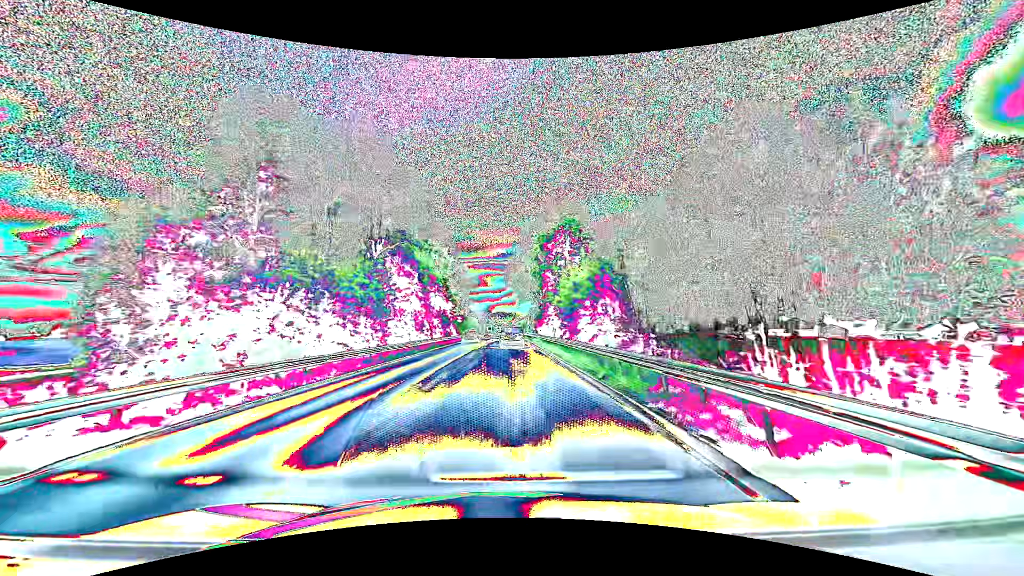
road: primary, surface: asphalt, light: Day
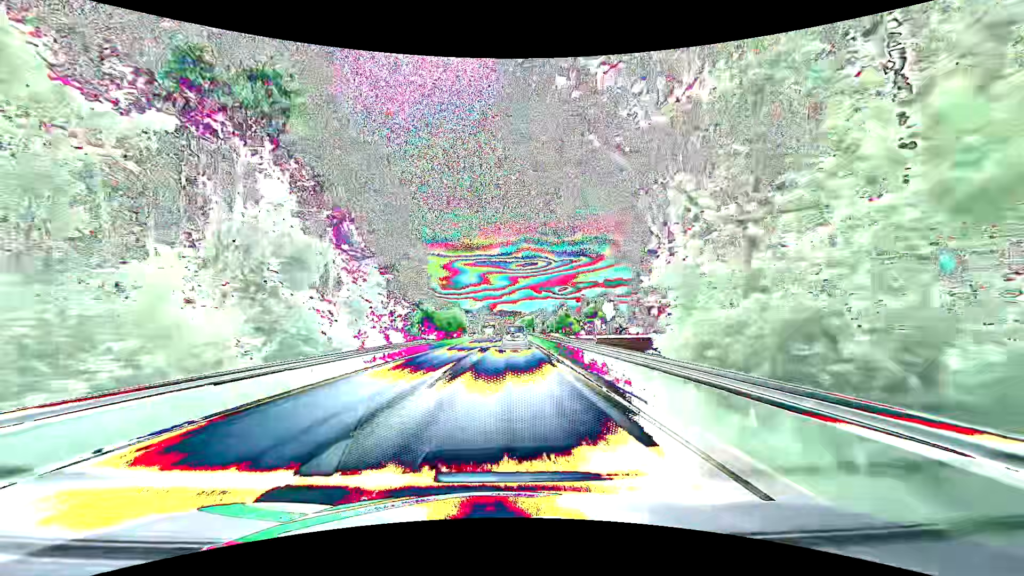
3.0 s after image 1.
(0.0, +59.7) m; 0°
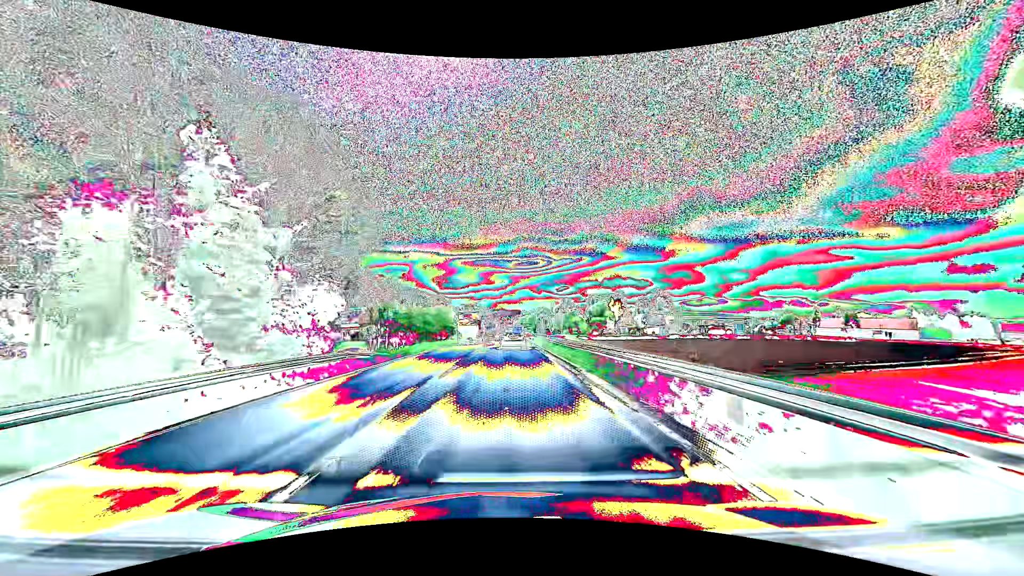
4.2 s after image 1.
(+0.1, +22.0) m; 0°
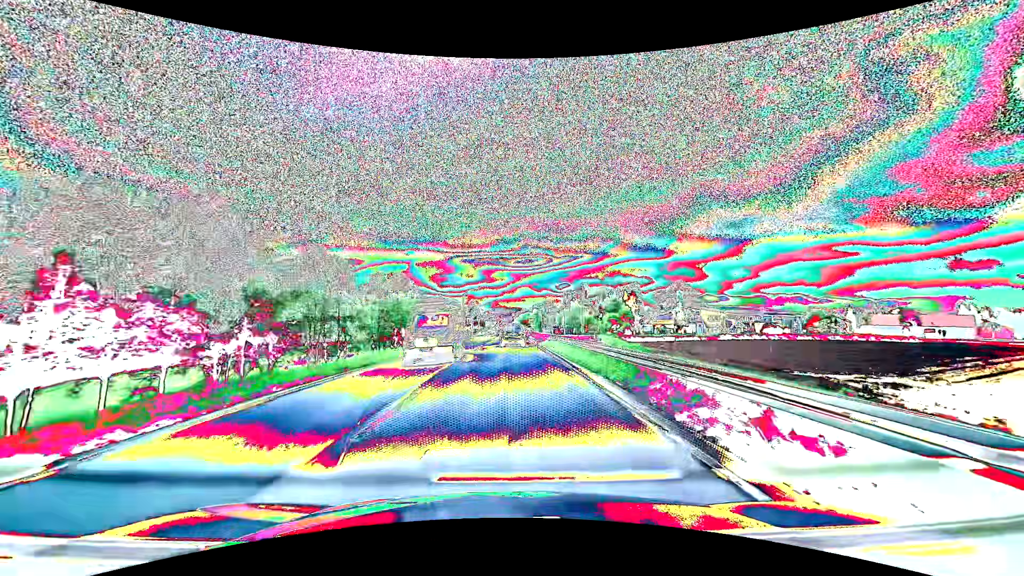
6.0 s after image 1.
(0.0, +31.0) m; 0°
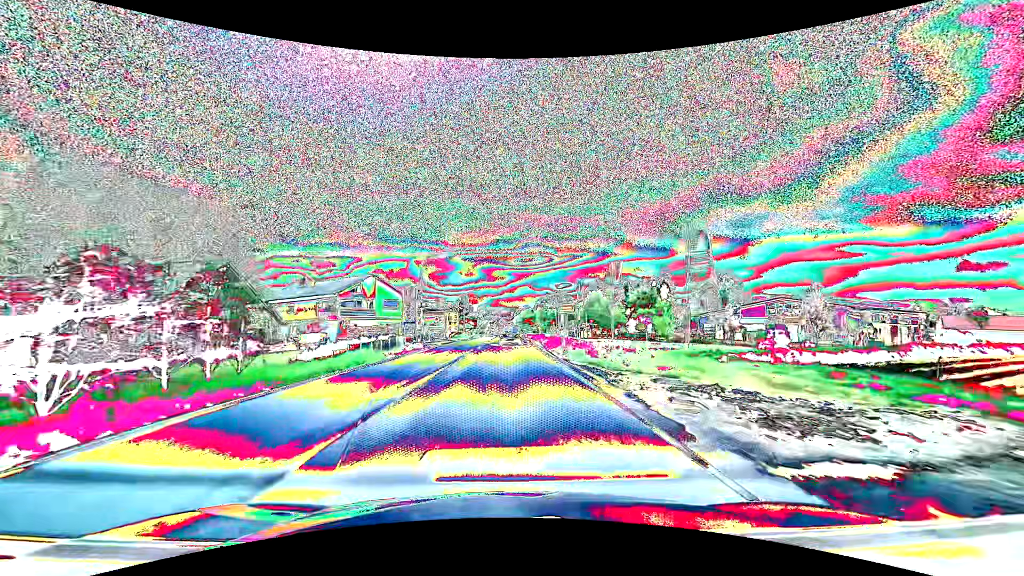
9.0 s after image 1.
(+0.1, +46.4) m; 0°
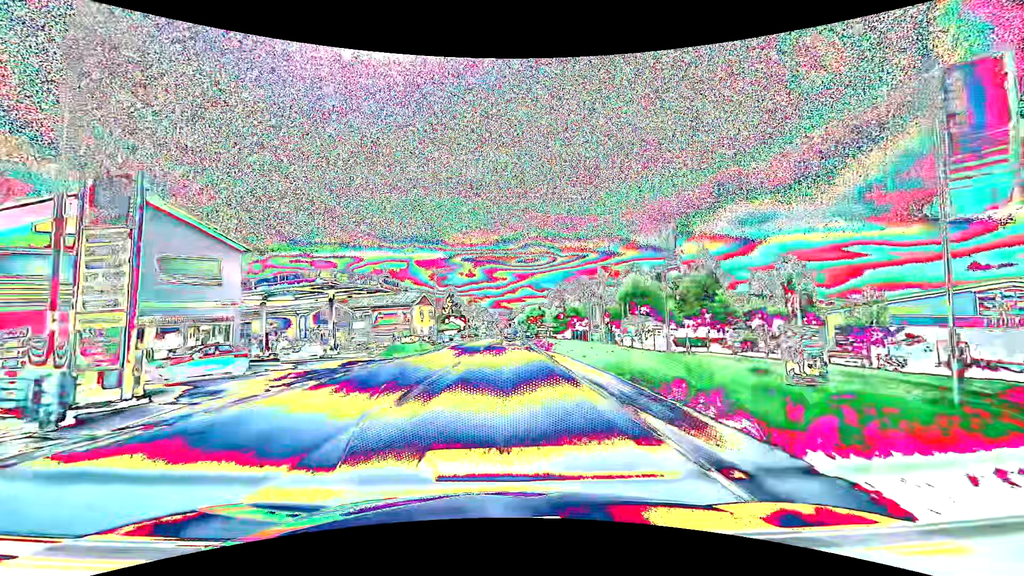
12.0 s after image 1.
(-0.2, +41.0) m; 0°
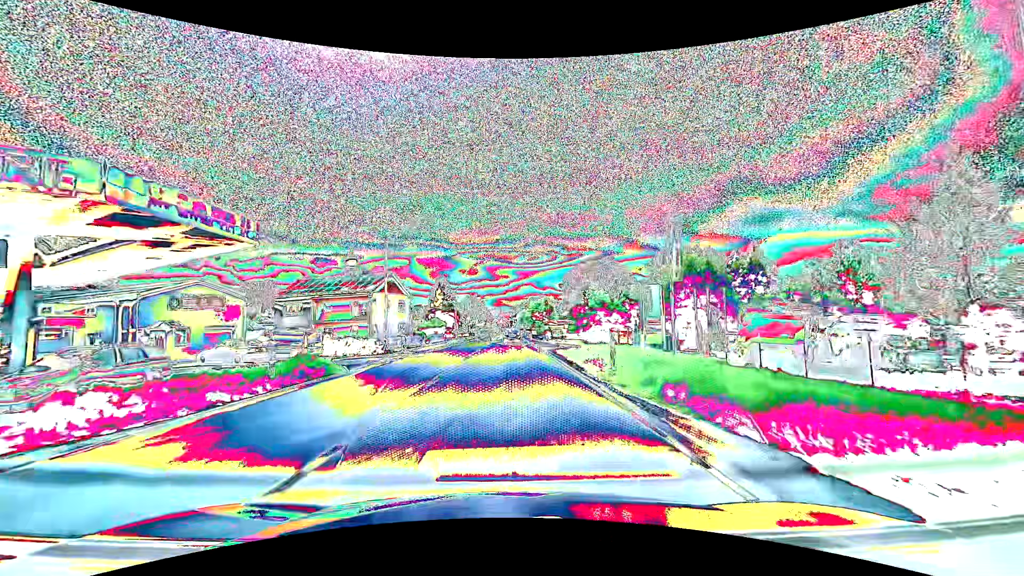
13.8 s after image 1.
(0.0, +24.0) m; 0°
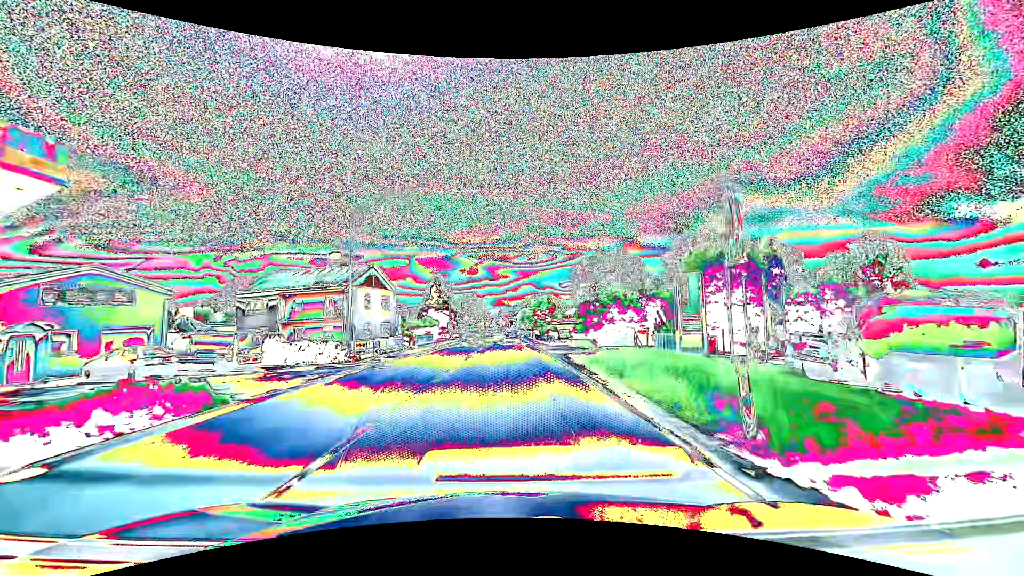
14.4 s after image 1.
(0.0, +8.0) m; 0°
(0, +10) (0, +20) (0, +30) (0, +40) (0, +50) (+1, +60) (+1, +70) (+1, +80) (+1, +90) (+1, +100) m
